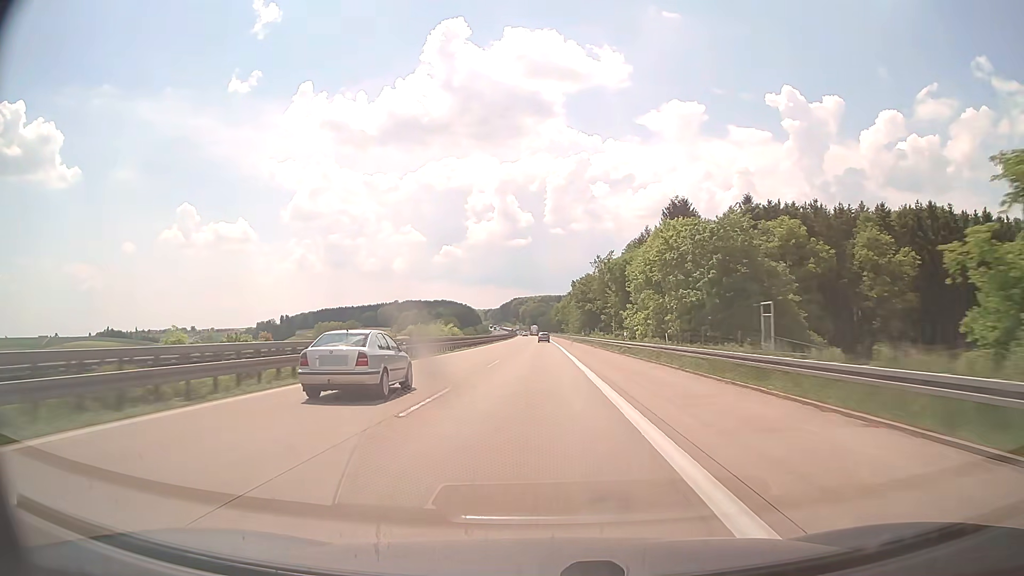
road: motorway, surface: concrete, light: Day
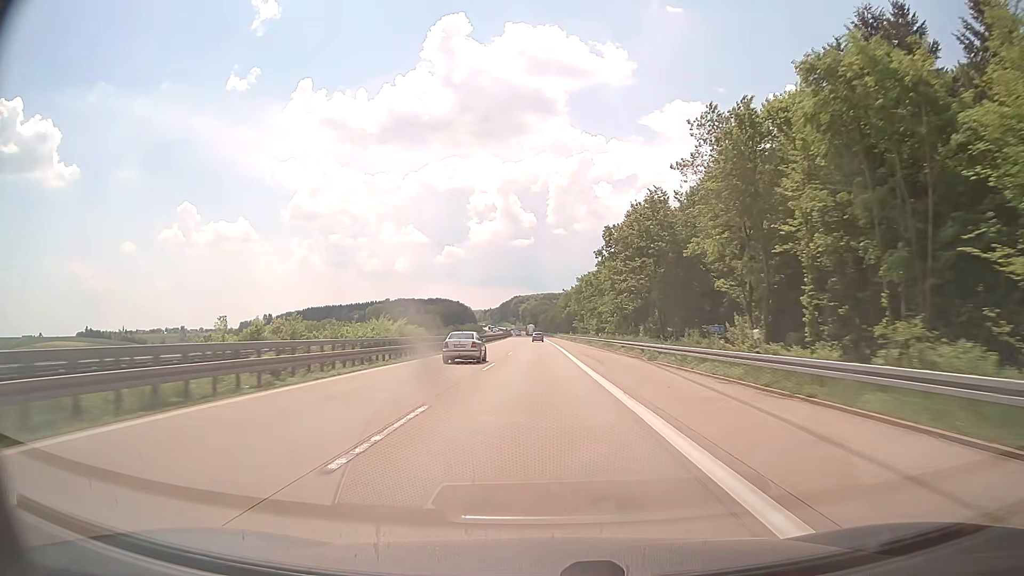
(-0.2, +76.1) m; 0°
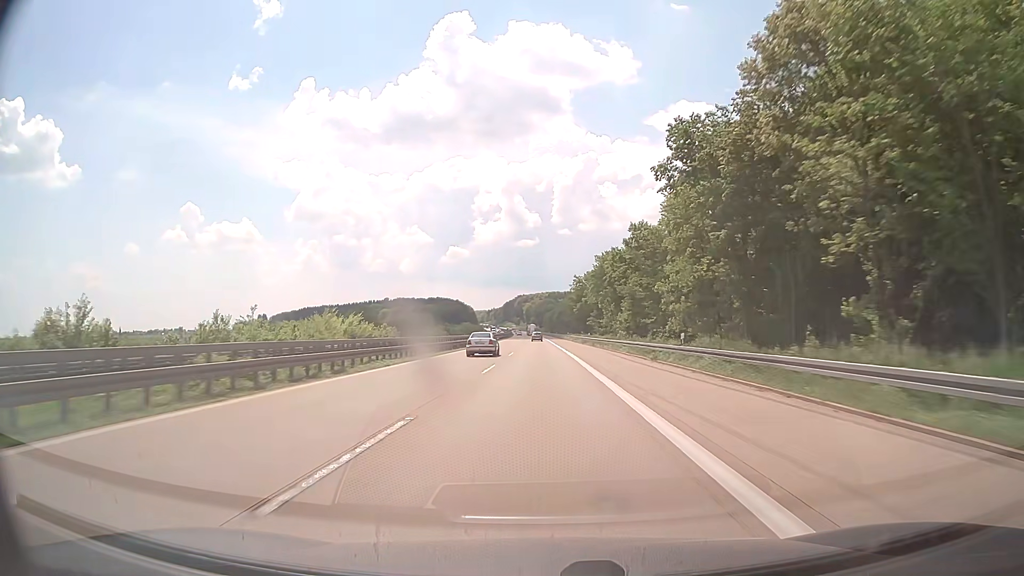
(-0.1, +37.7) m; 0°
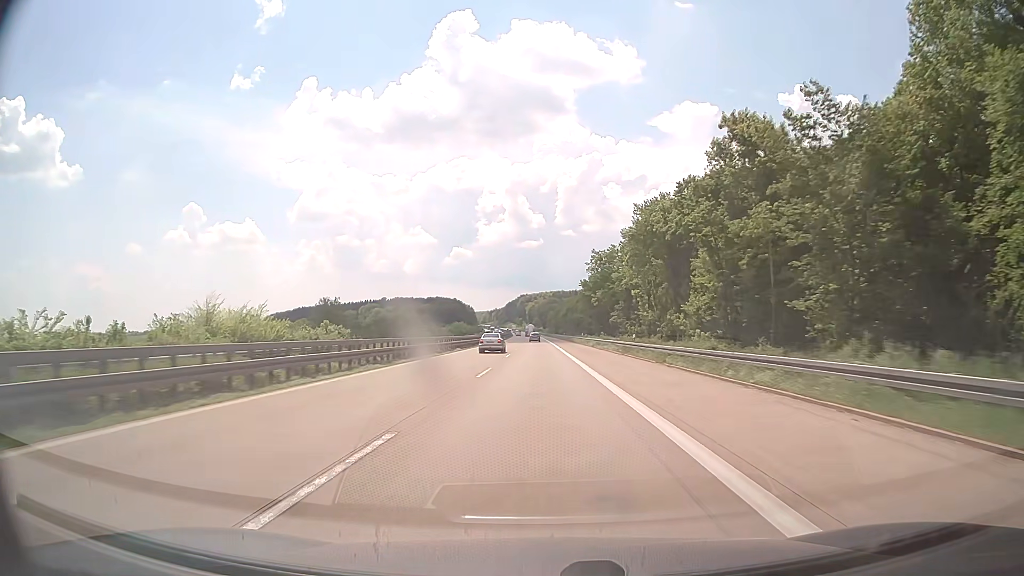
(-0.2, +37.5) m; 0°
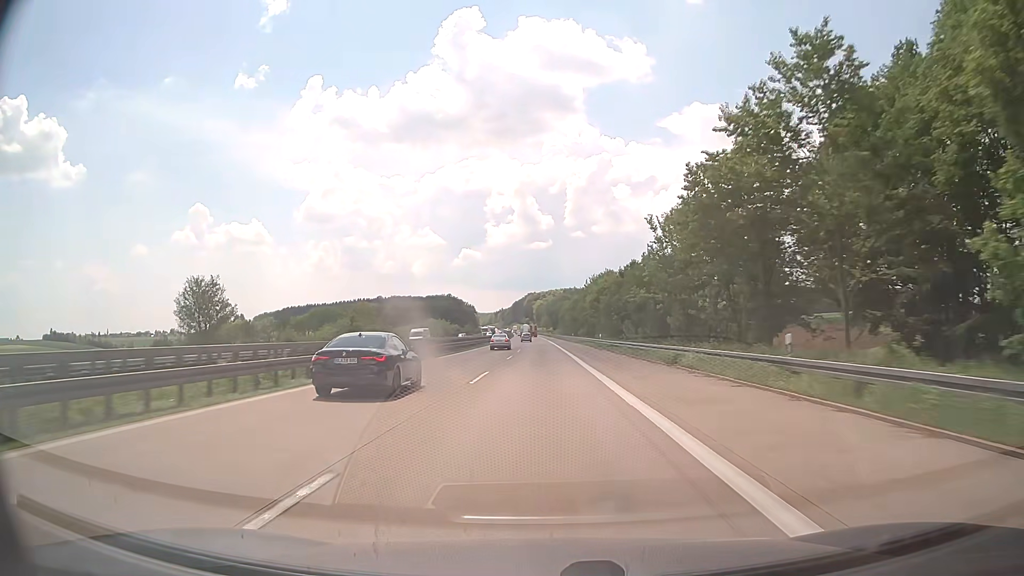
(-0.5, +74.5) m; -1°
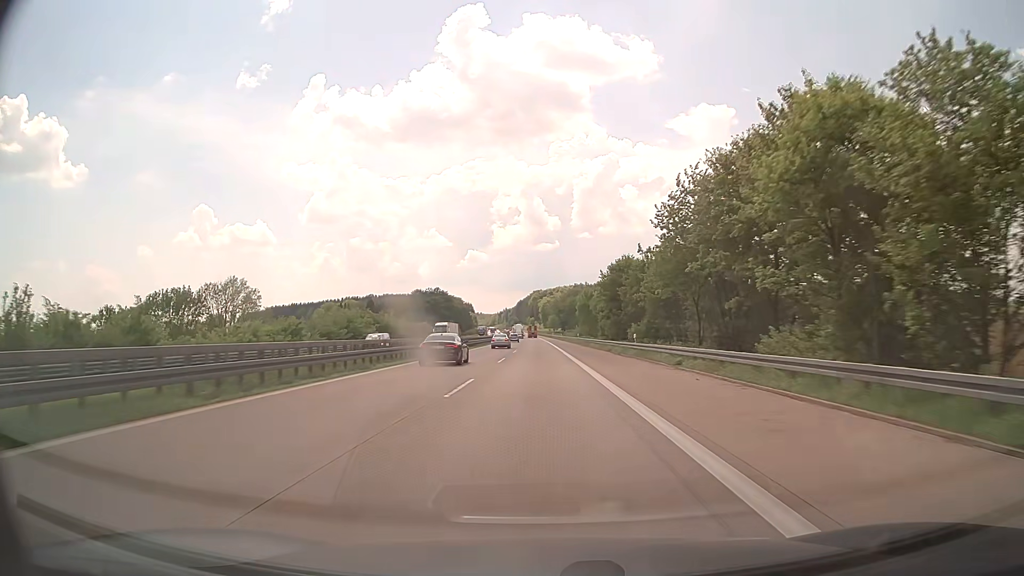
(-0.2, +74.0) m; -1°
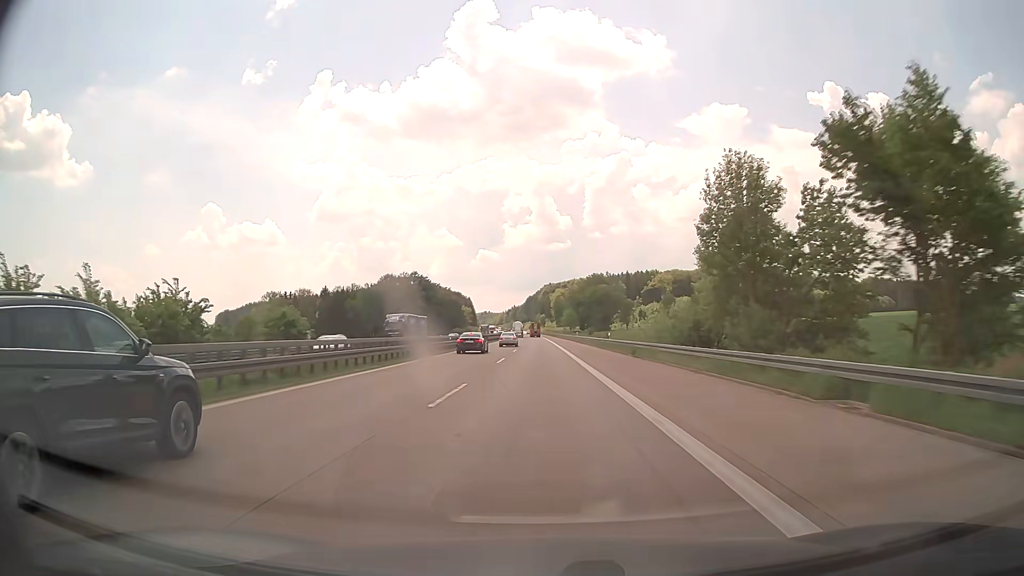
(-0.8, +91.9) m; -1°
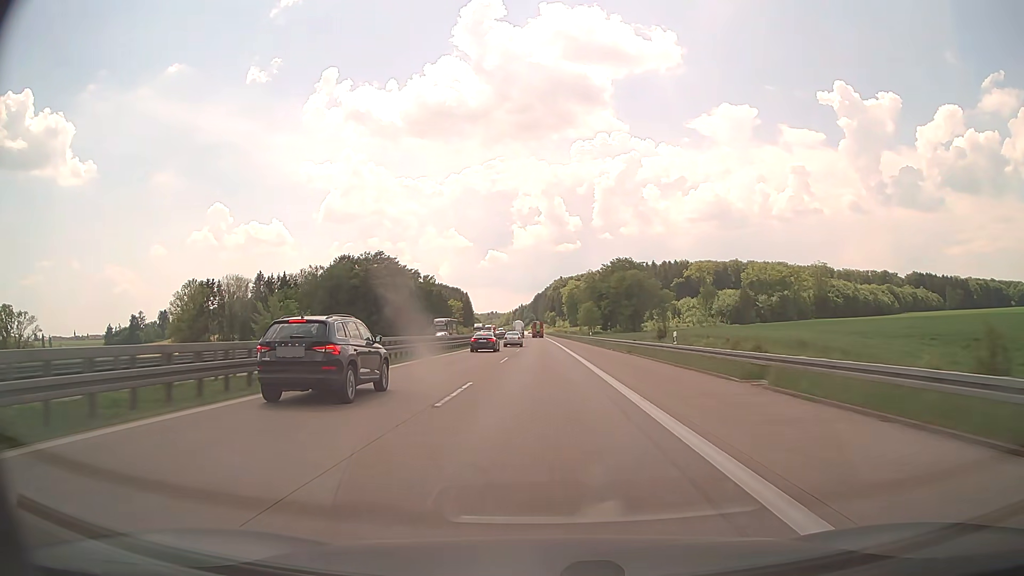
(-0.5, +71.6) m; -1°
(0, +10) (0, +20) (0, +30) (0, +40) (0, +50) (0, +60) (0, +70) (0, +80) (0, +90) (-1, +100) m
